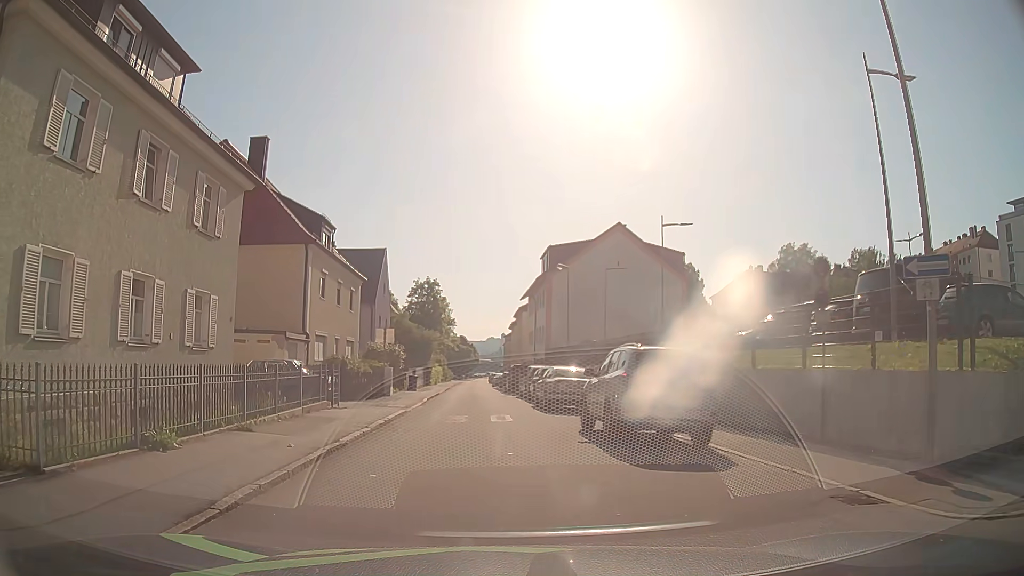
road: residential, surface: asphalt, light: Day
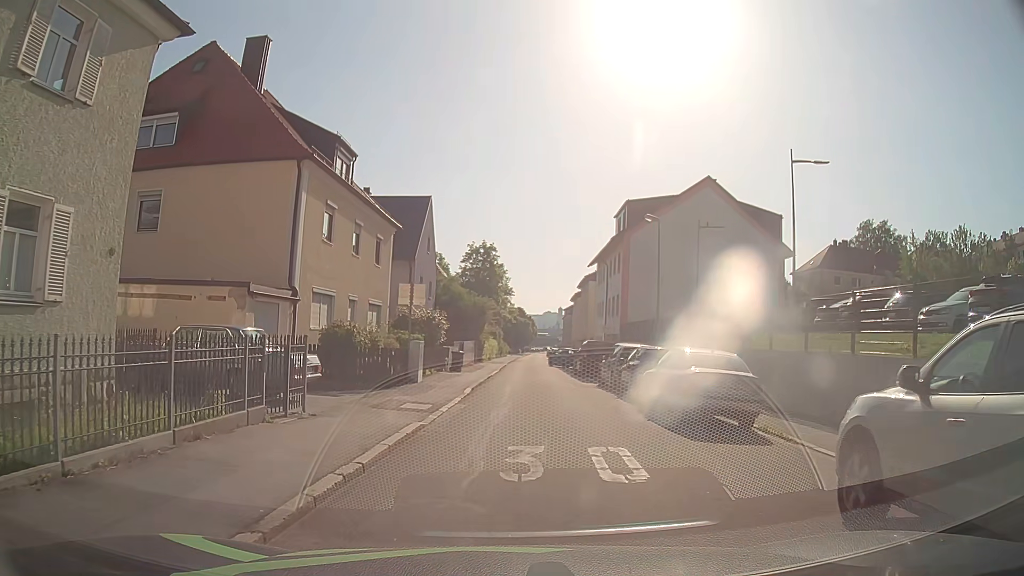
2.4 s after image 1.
(-0.7, +9.5) m; -5°
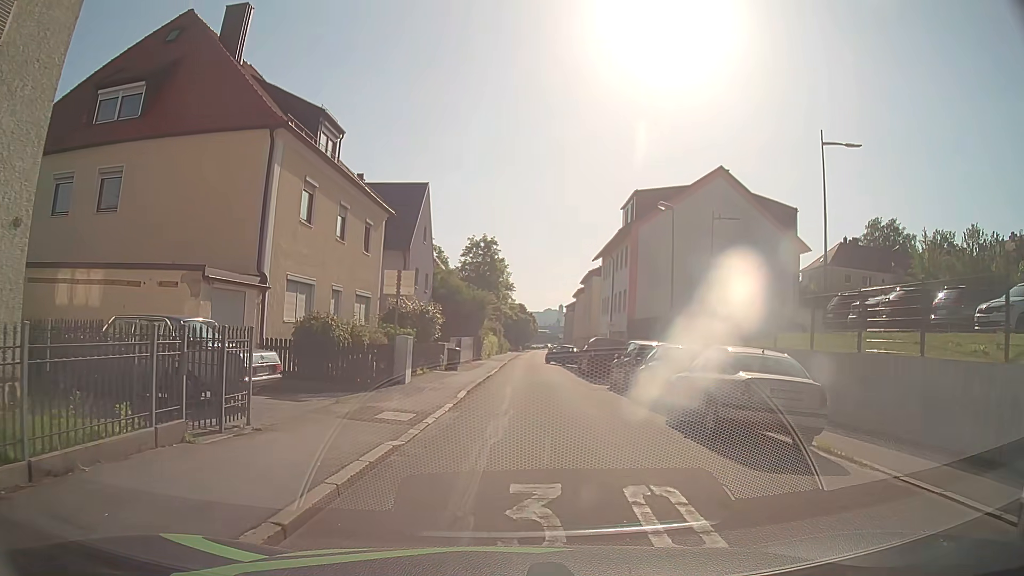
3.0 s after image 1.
(0.0, +2.7) m; -2°
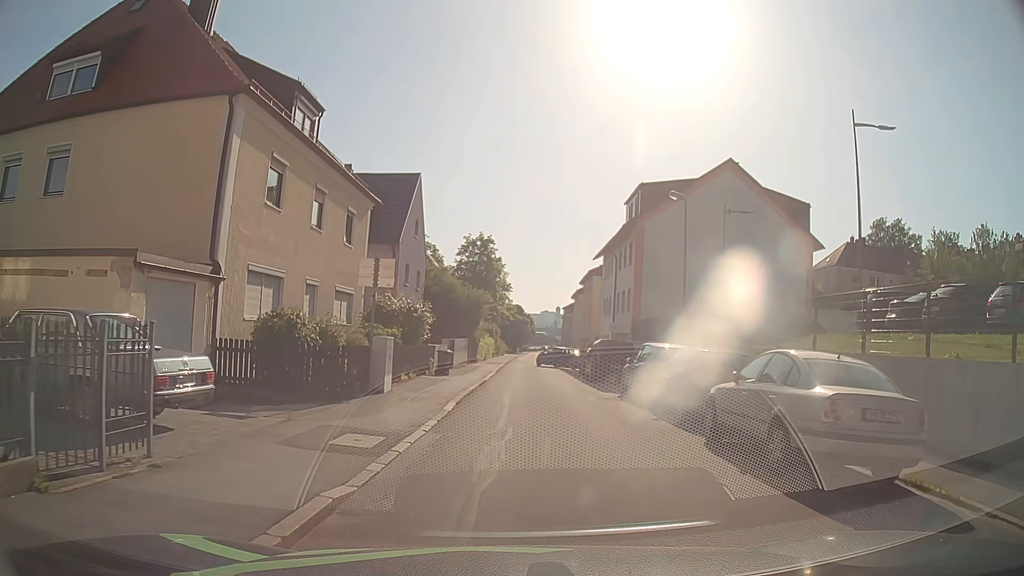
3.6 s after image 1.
(+0.1, +2.7) m; 0°
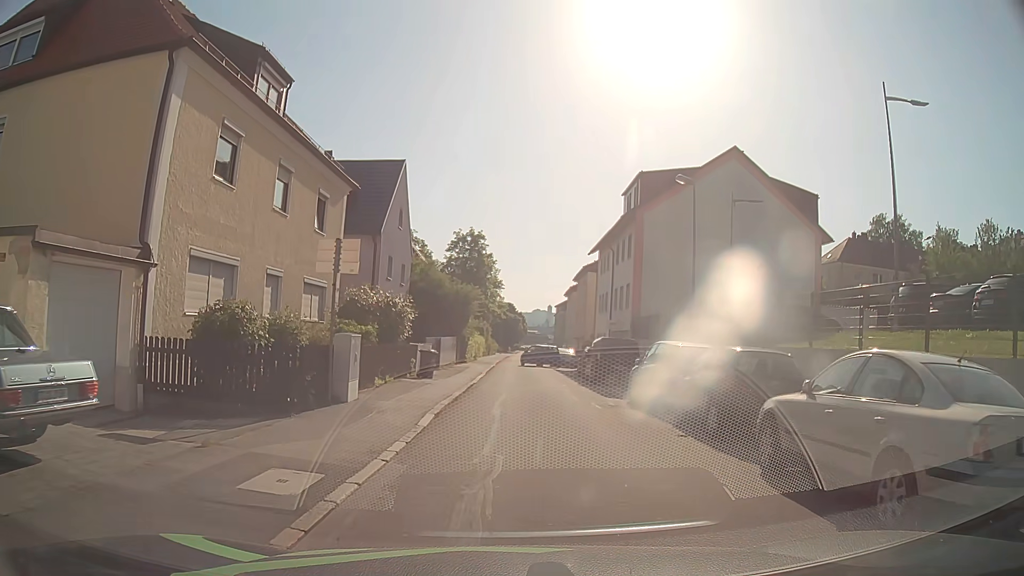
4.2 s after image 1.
(+0.1, +2.7) m; +2°
(0, +10) (+1, +20) (+1, +30) (+1, +40) (+2, +50) (+2, +60) (+3, +70) (+3, +80) (+3, +90) (+4, +100) m
